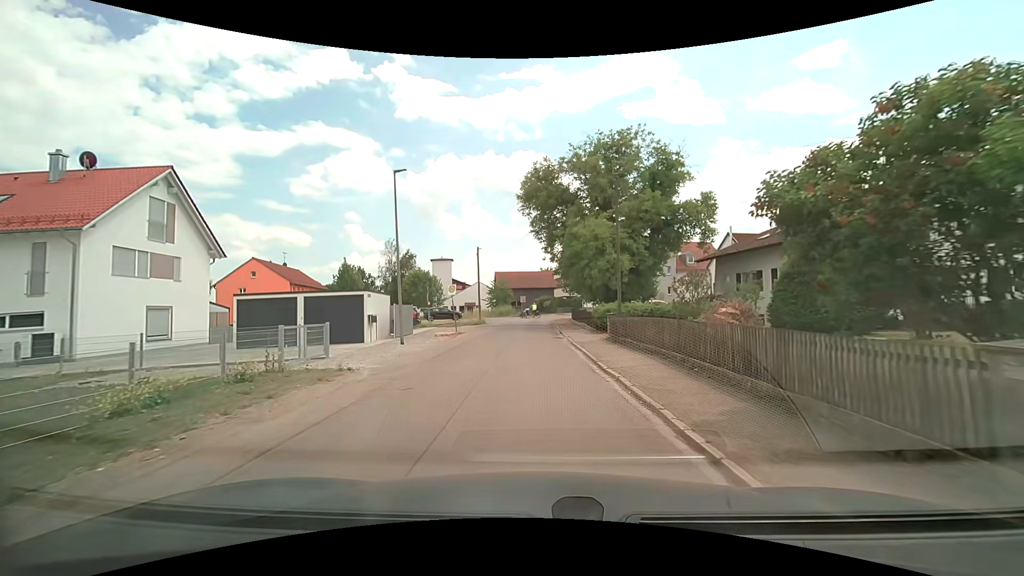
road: residential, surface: asphalt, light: Day
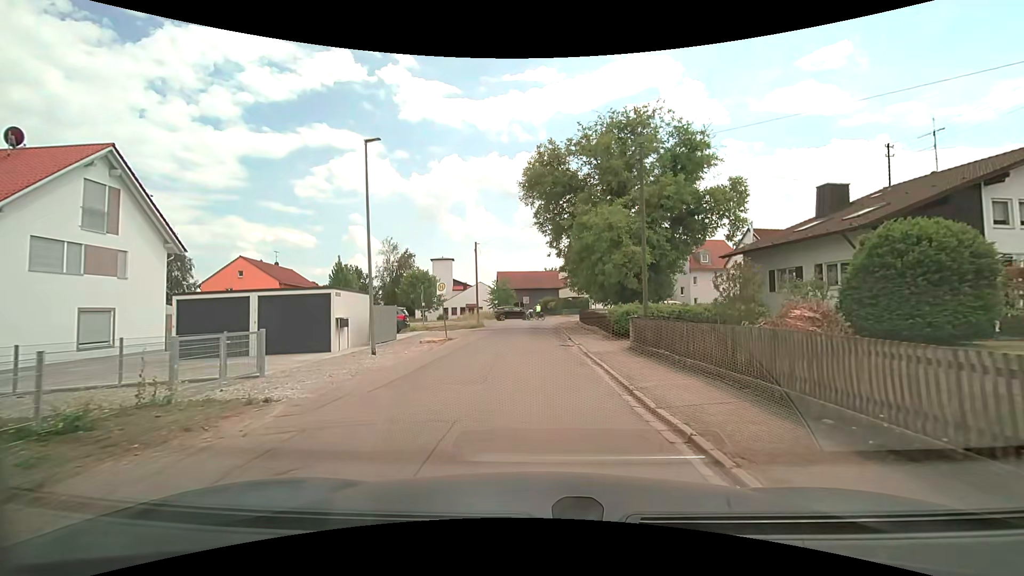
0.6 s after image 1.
(0.0, +4.2) m; 0°
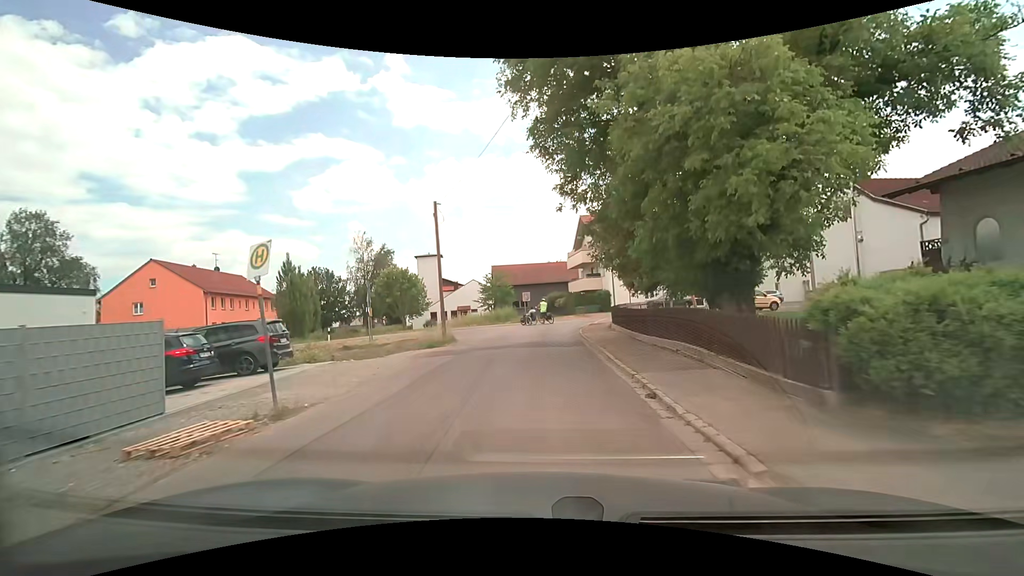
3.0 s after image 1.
(-0.1, +15.8) m; -1°
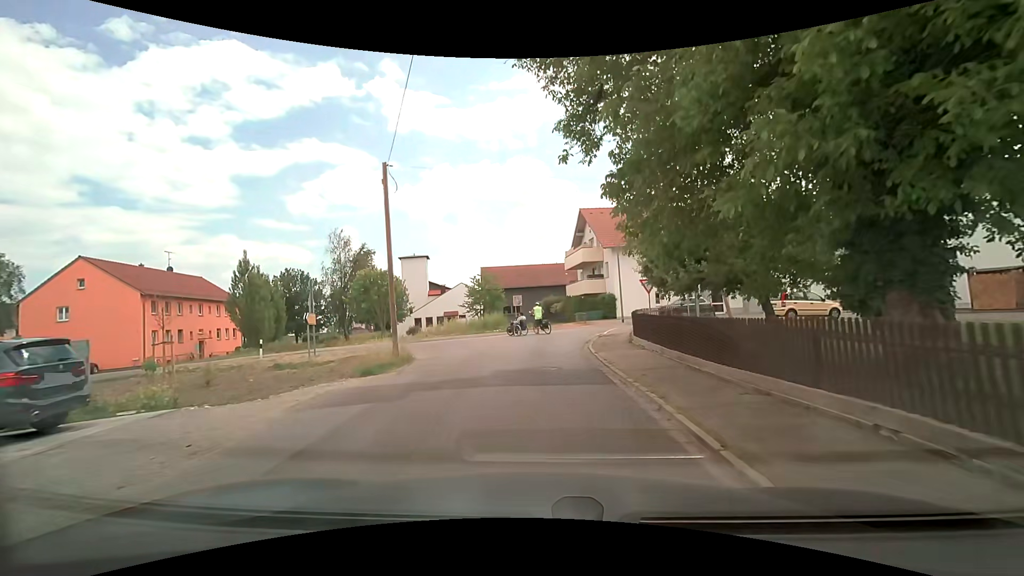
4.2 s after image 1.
(+0.1, +7.0) m; -1°
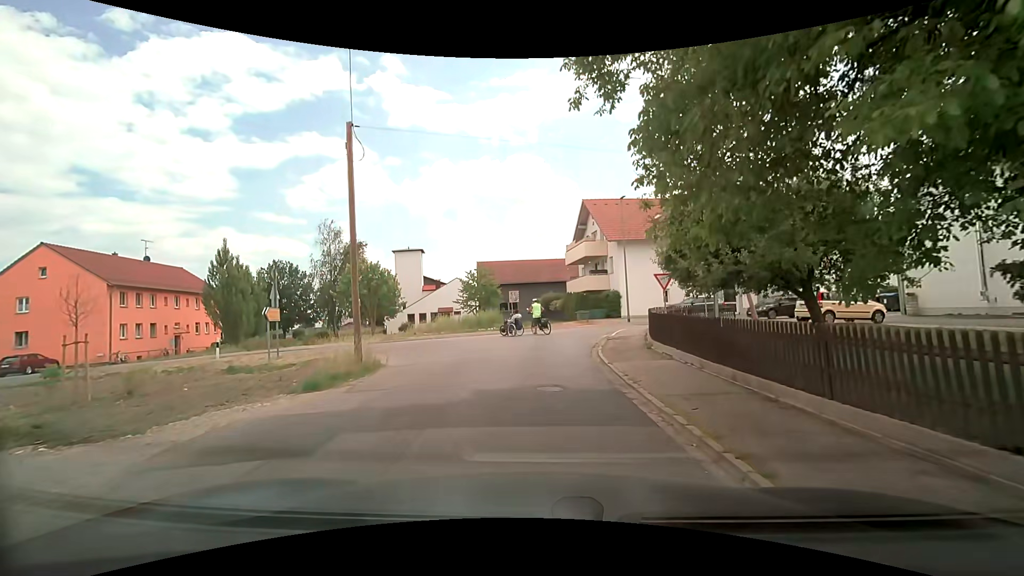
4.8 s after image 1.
(+0.1, +3.2) m; +2°
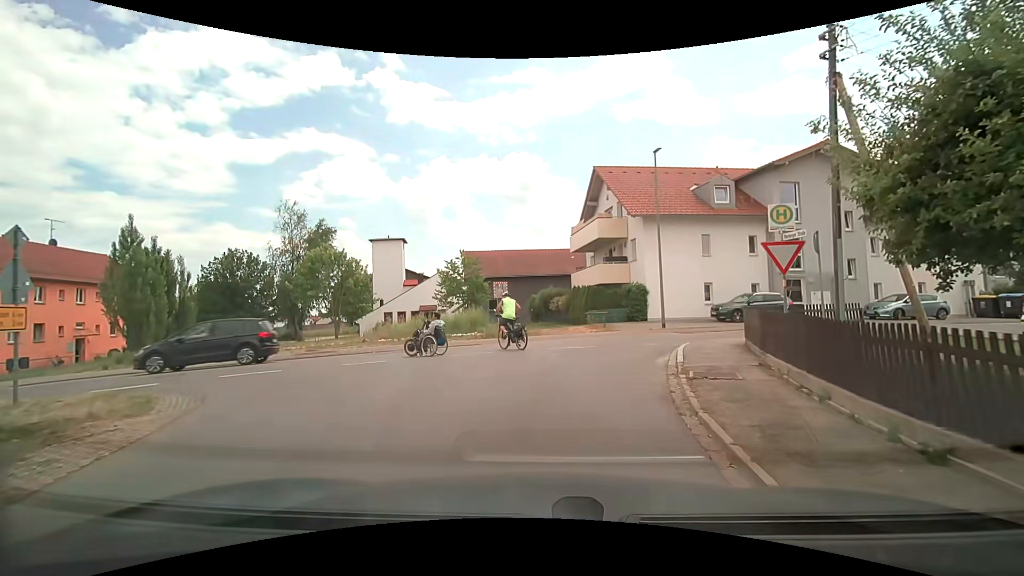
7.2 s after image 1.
(+0.1, +10.2) m; +1°
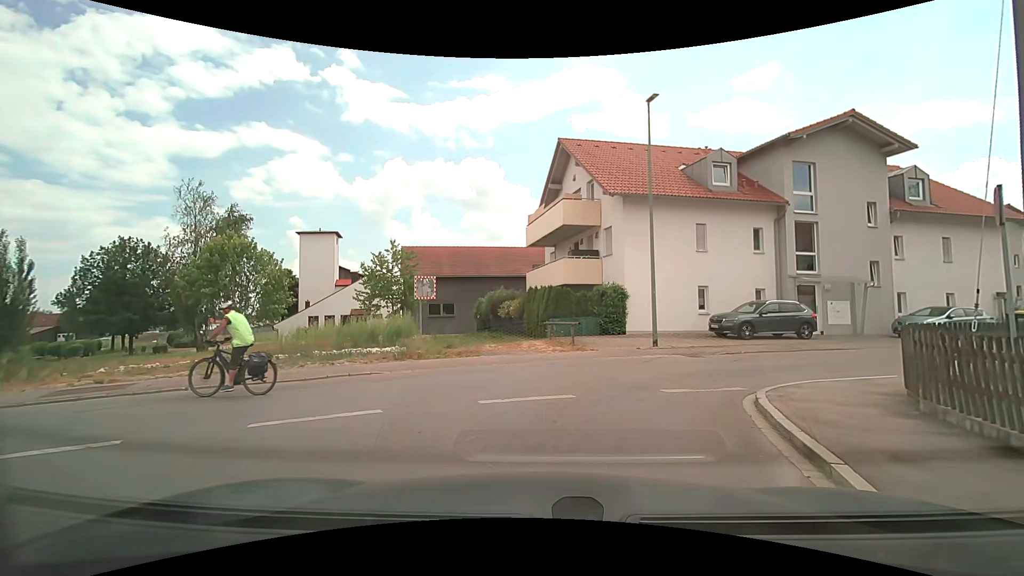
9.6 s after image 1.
(+0.2, +7.6) m; +5°
